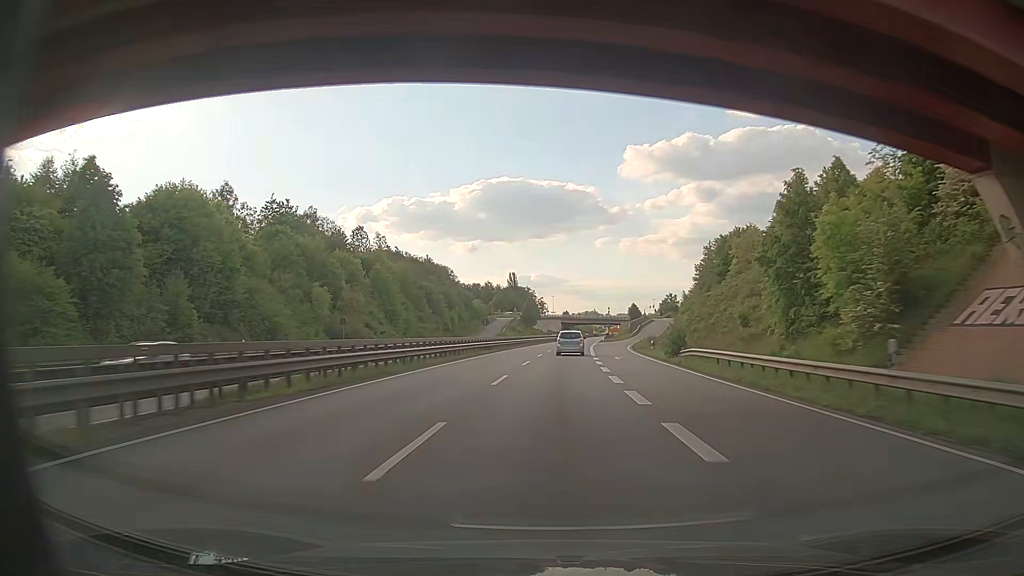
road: trunk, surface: asphalt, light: Day
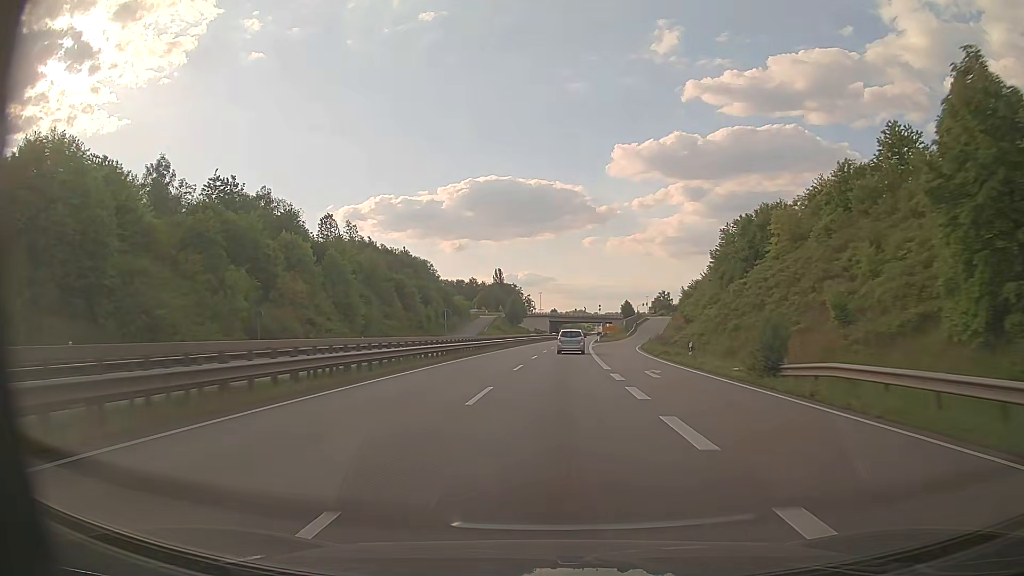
(+0.1, +17.0) m; +1°
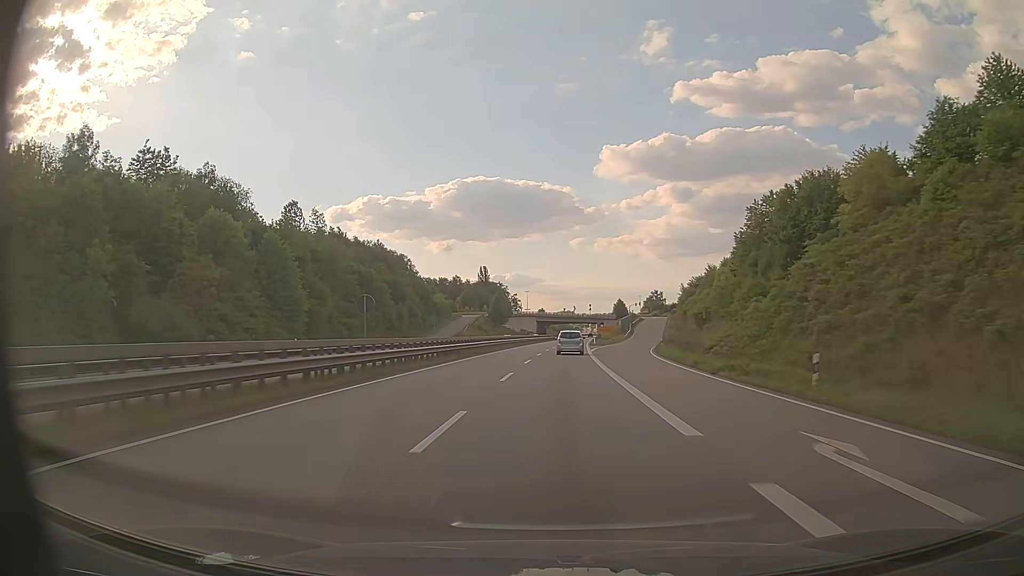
(+0.2, +16.7) m; +1°
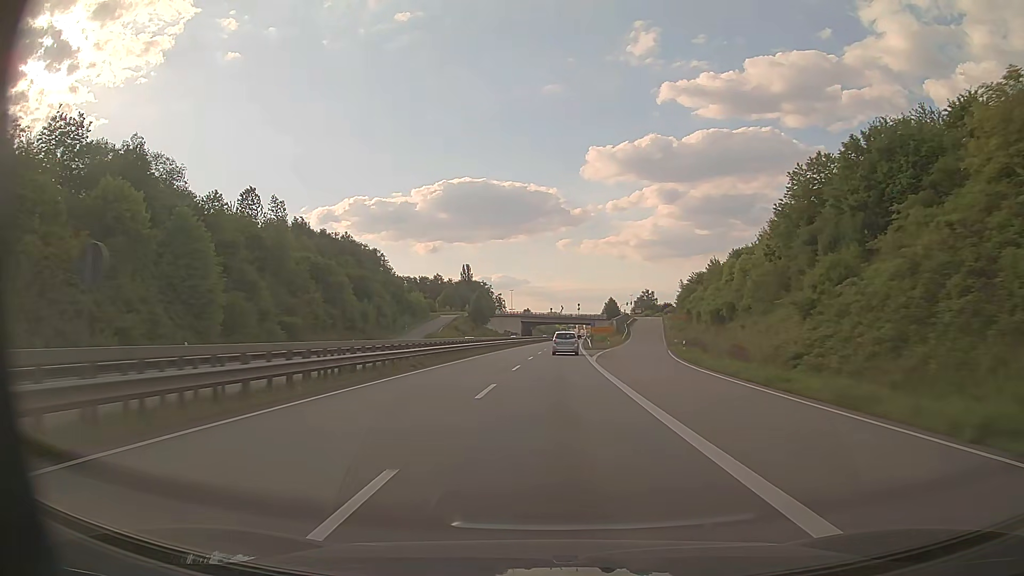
(+0.2, +16.6) m; +1°
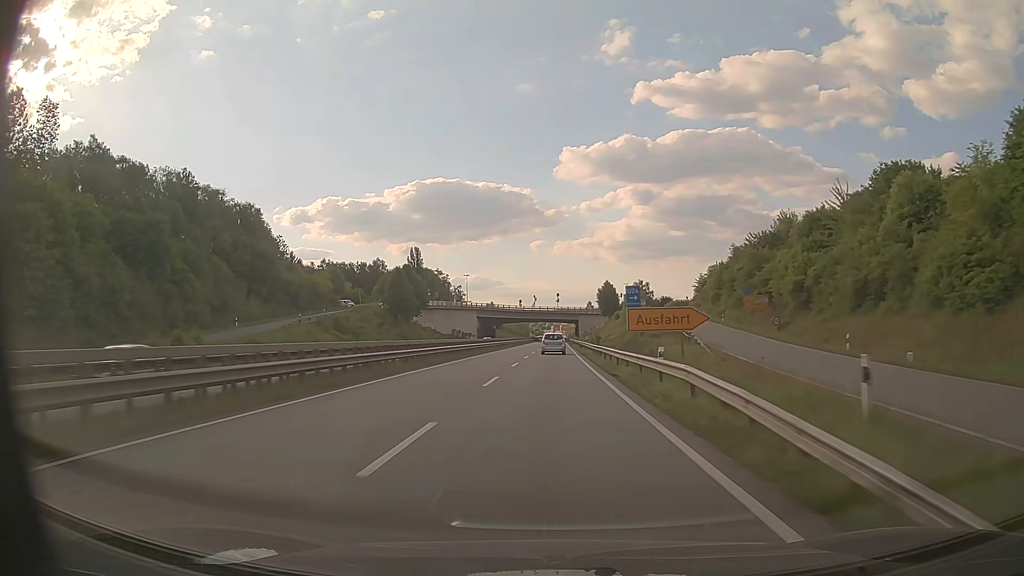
(+1.7, +66.7) m; +2°
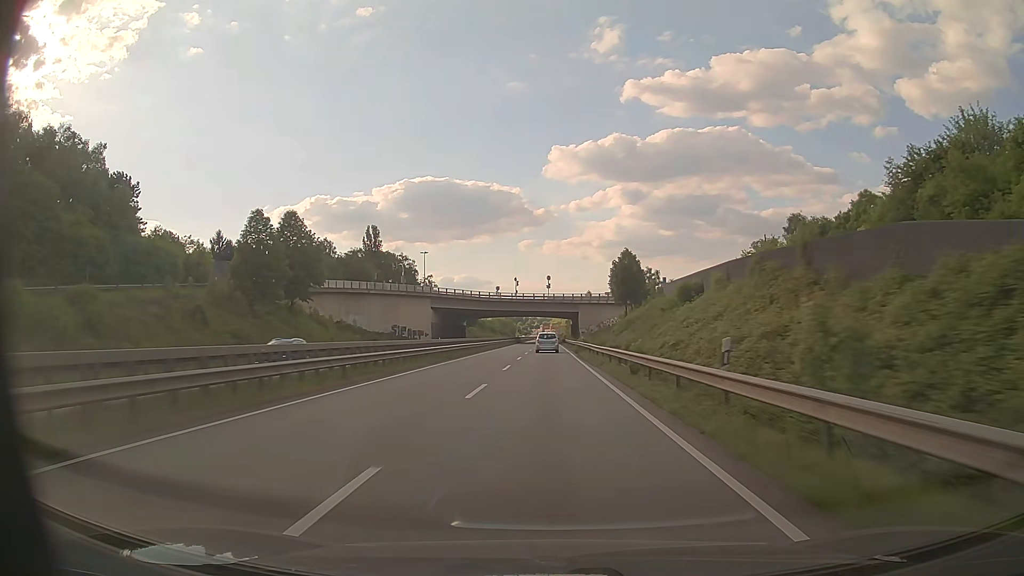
(+0.5, +50.7) m; +1°
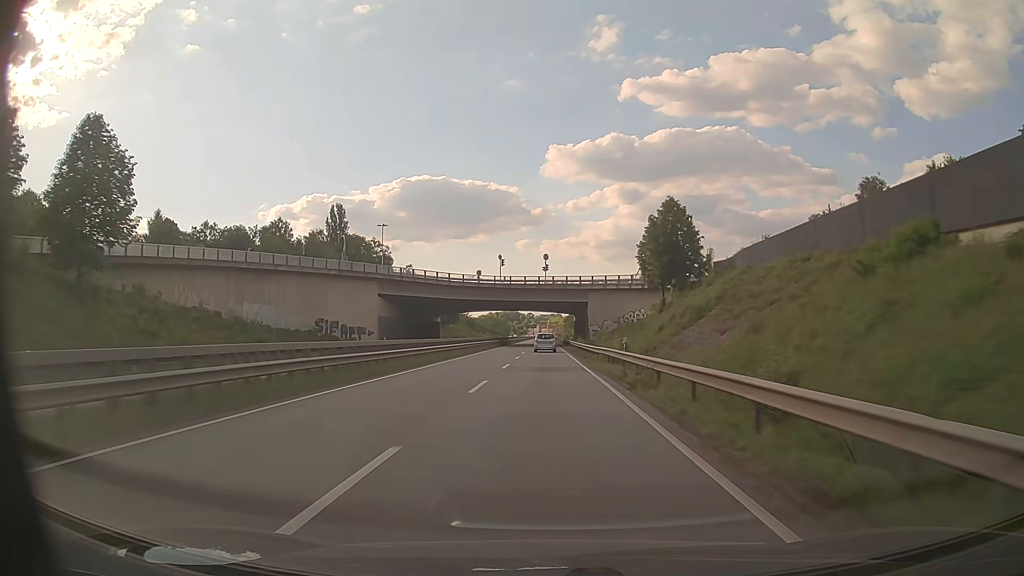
(+0.1, +34.0) m; 0°
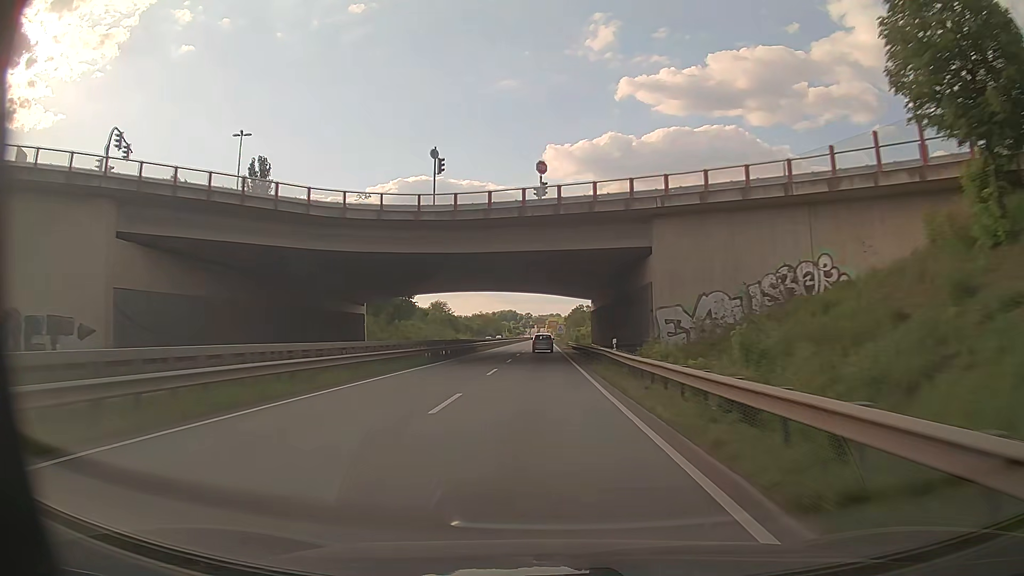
(0.0, +51.2) m; 0°
(0, +10) (0, +20) (0, +30) (0, +40) (0, +50) (0, +60) (-1, +70) (-1, +80) (-1, +90) (-1, +100) m
